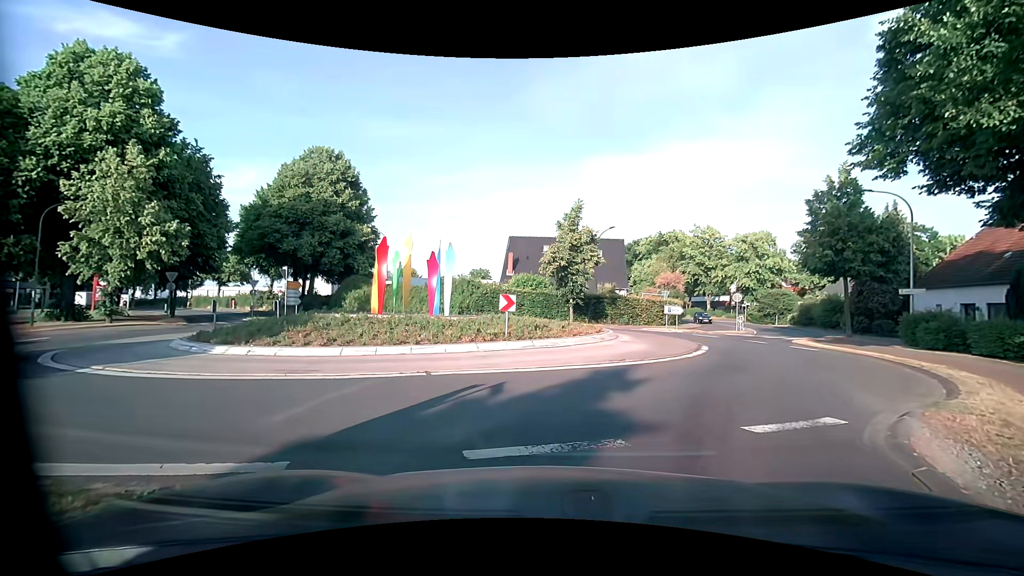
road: primary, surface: asphalt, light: Day
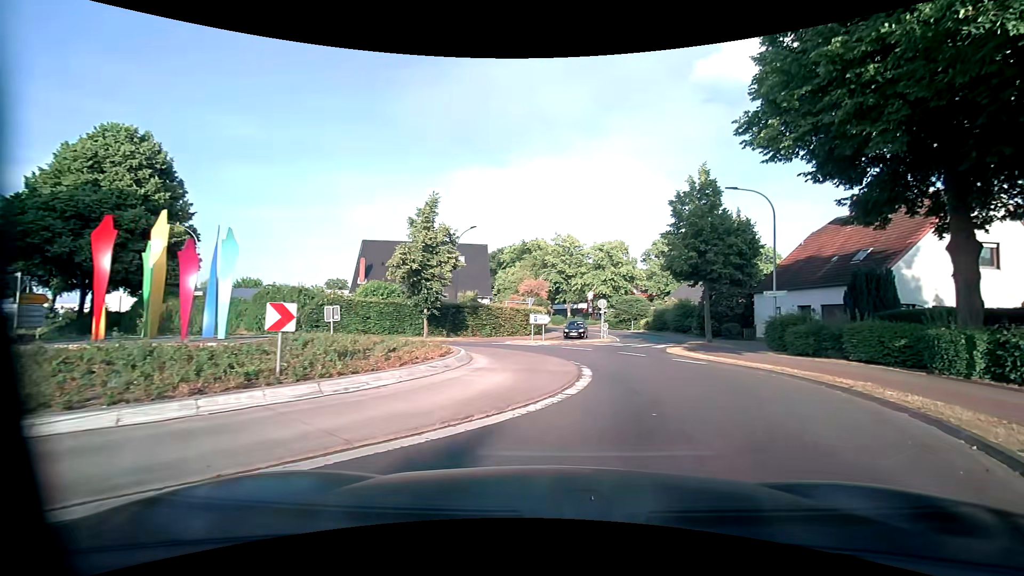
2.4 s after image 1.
(+0.3, +5.3) m; +14°
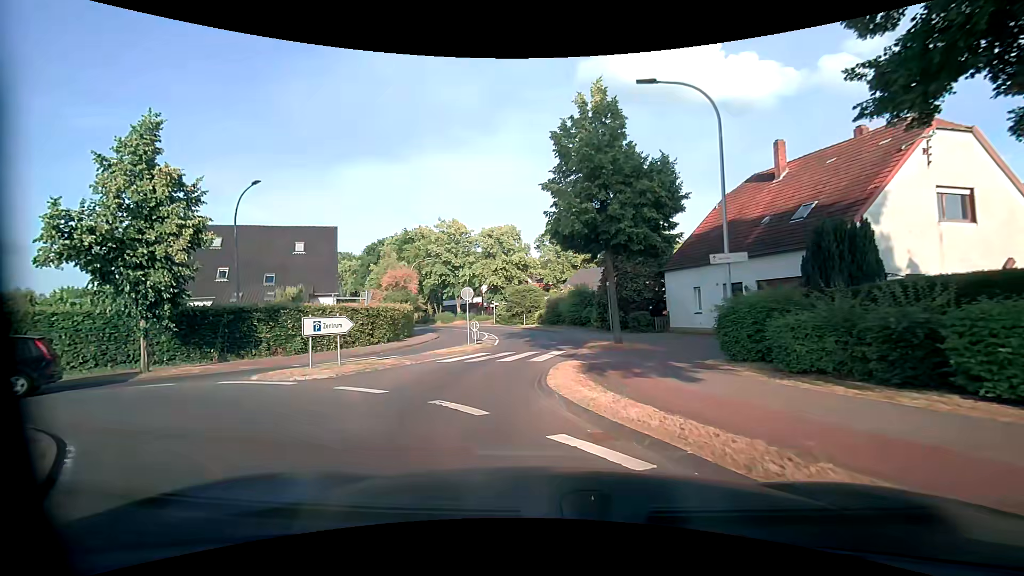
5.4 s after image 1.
(+2.9, +11.7) m; +10°
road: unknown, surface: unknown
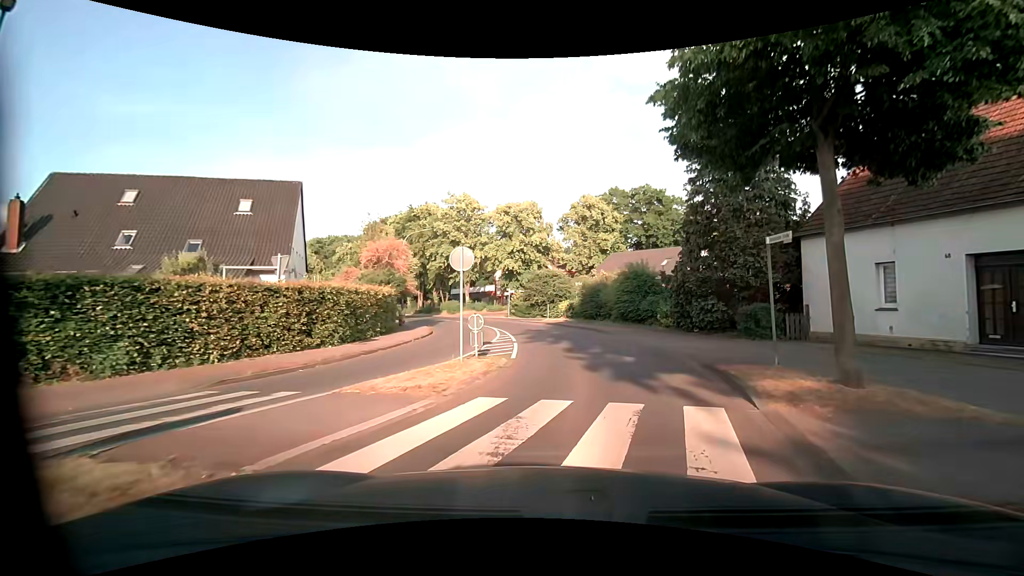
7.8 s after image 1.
(-1.2, +12.3) m; -2°
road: tertiary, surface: asphalt
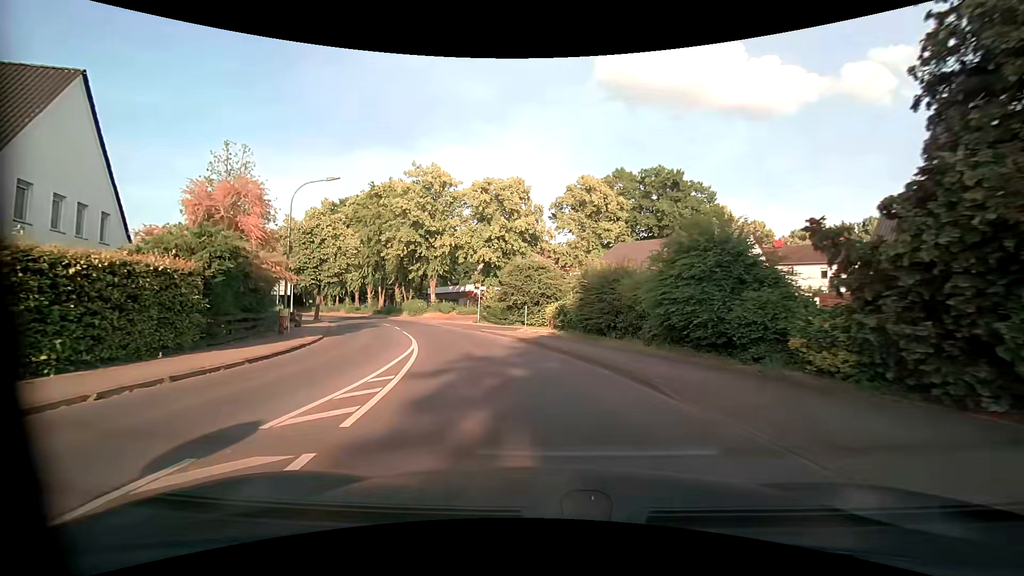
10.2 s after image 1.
(+1.2, +15.9) m; +1°
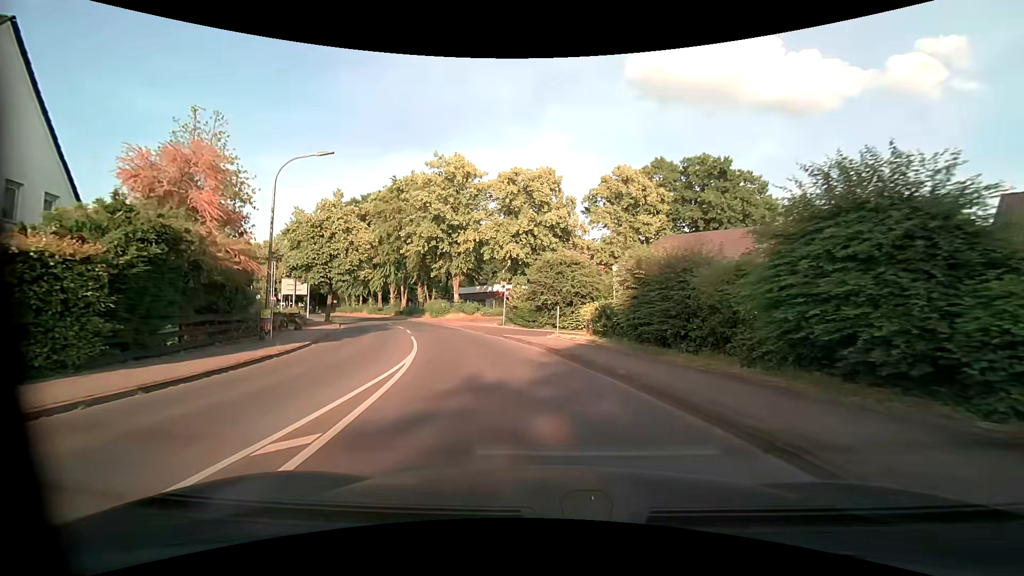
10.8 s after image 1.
(0.0, +4.8) m; -2°
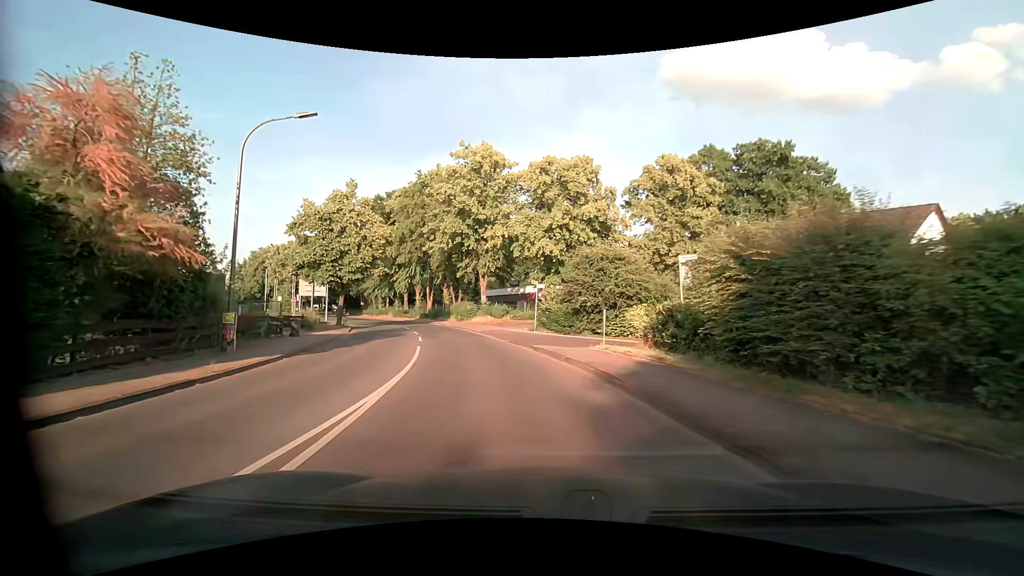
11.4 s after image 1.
(-0.1, +5.0) m; -3°
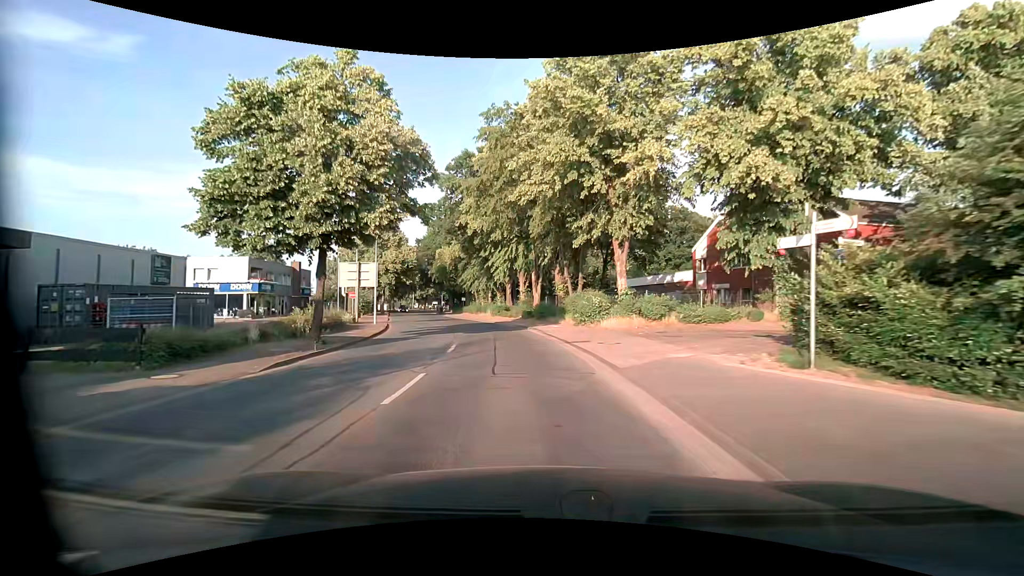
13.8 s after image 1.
(-3.0, +21.8) m; -14°
(0, +10) (-2, +20) (-4, +30) (-6, +39) (-9, +49) (-12, +58) (-15, +68) (-18, +77) (-21, +87) (-24, +97) m
